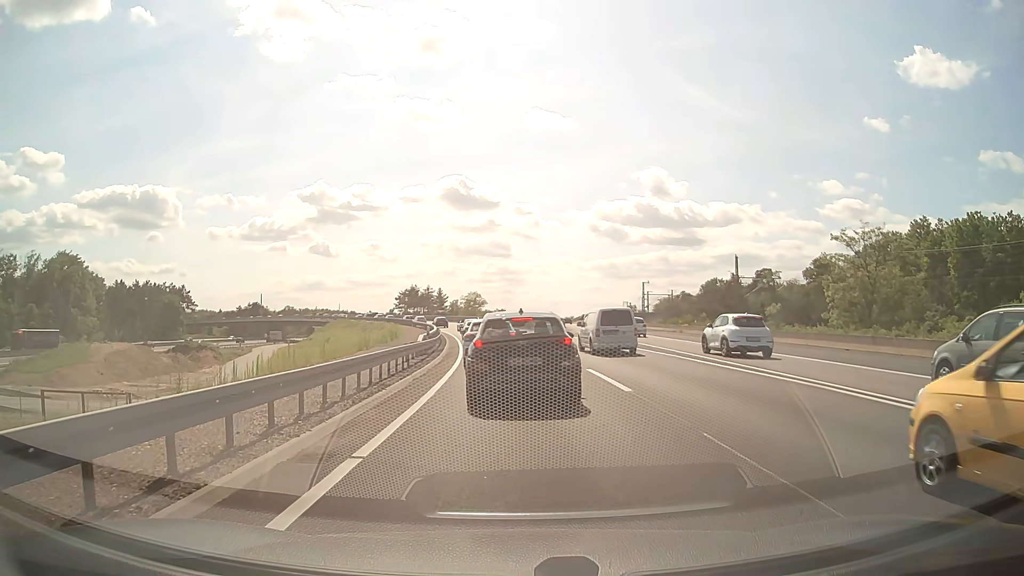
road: motorway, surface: asphalt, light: Day
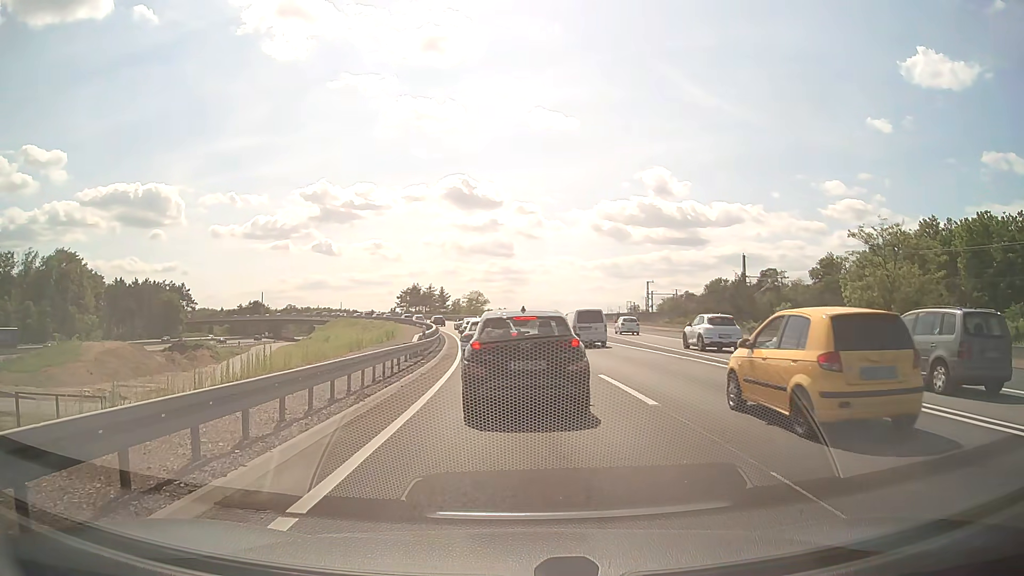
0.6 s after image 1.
(0.0, +2.1) m; 0°
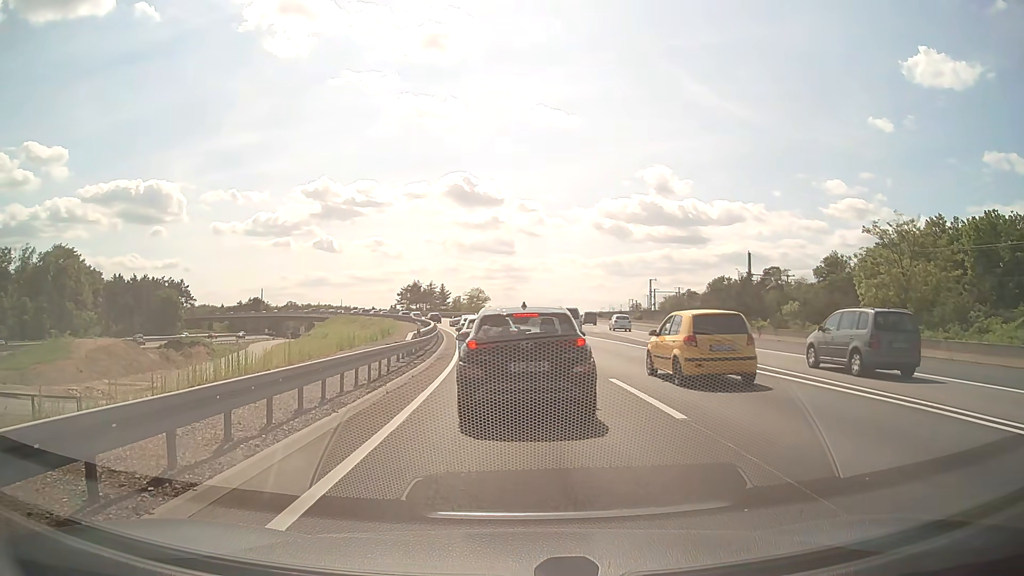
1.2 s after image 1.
(0.0, +1.7) m; 0°
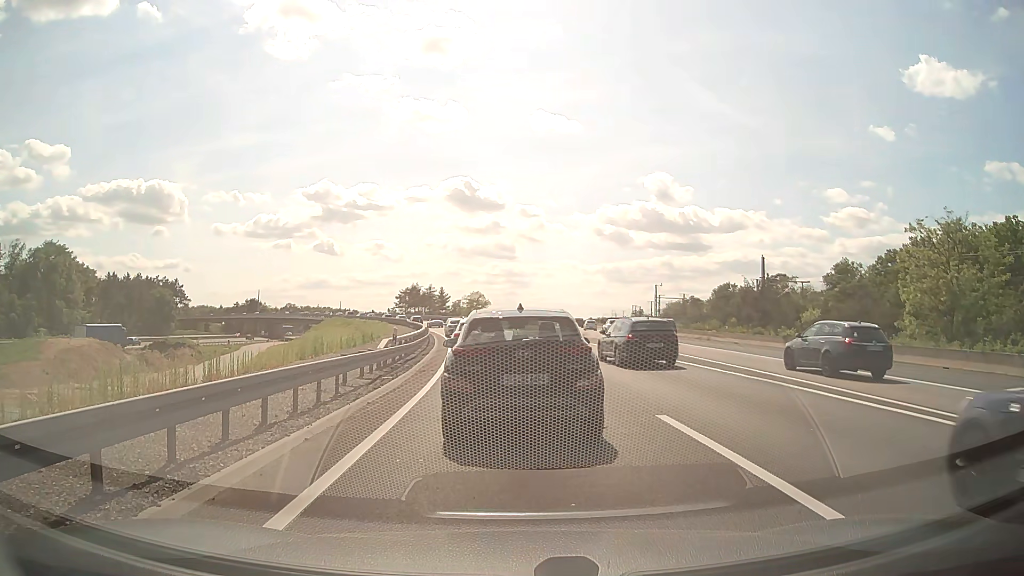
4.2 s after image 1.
(0.0, +5.0) m; +1°
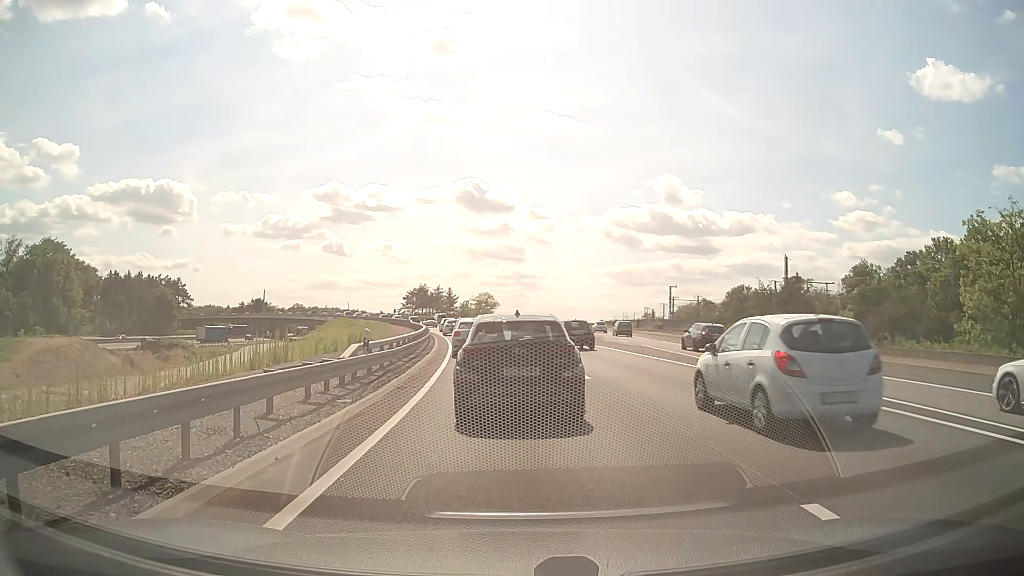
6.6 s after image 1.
(-0.1, +5.2) m; 0°
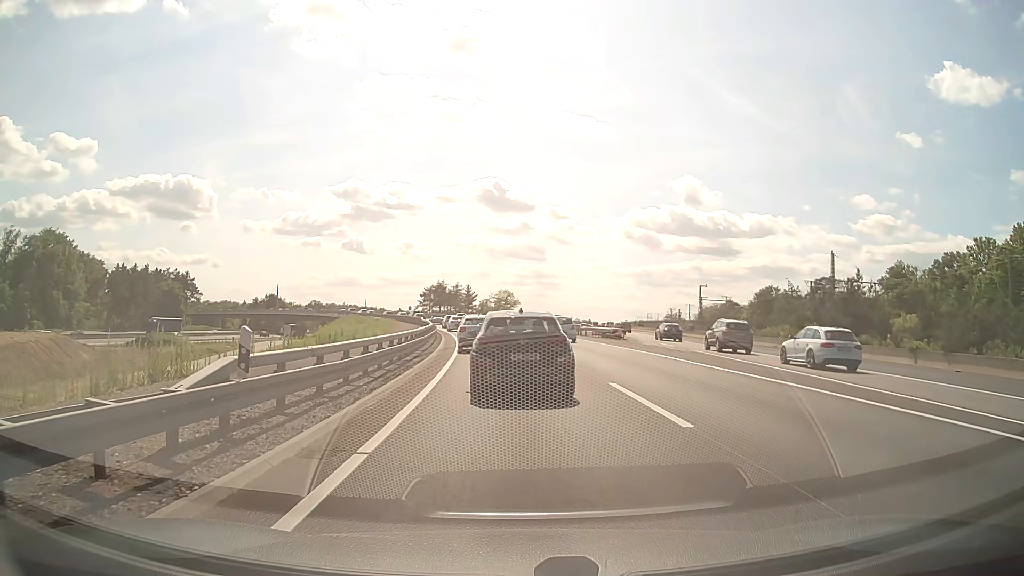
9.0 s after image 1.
(-0.3, +8.3) m; -3°
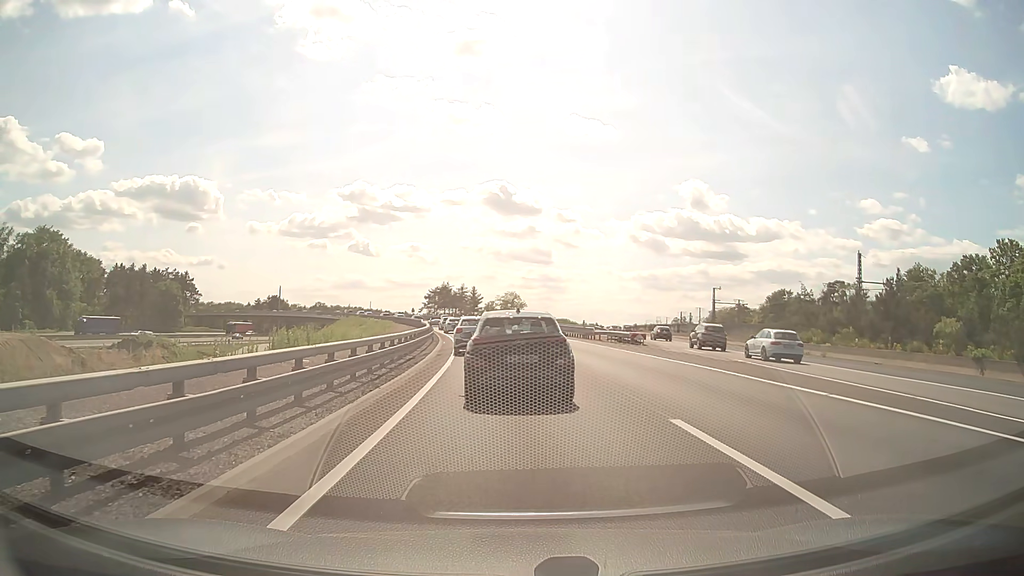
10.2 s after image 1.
(0.0, +5.4) m; 0°
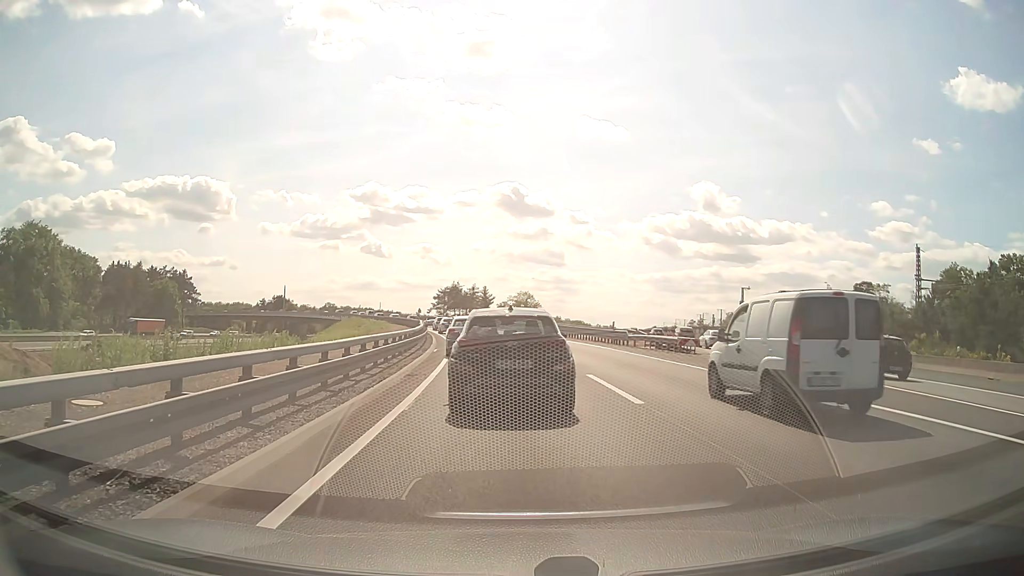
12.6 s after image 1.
(-0.1, +9.9) m; -1°
